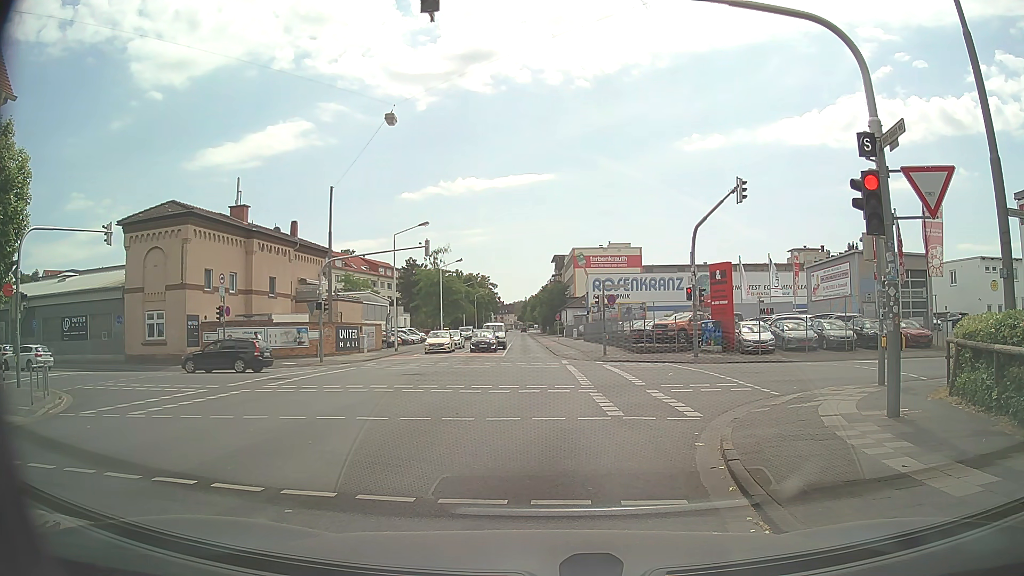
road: secondary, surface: asphalt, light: Day
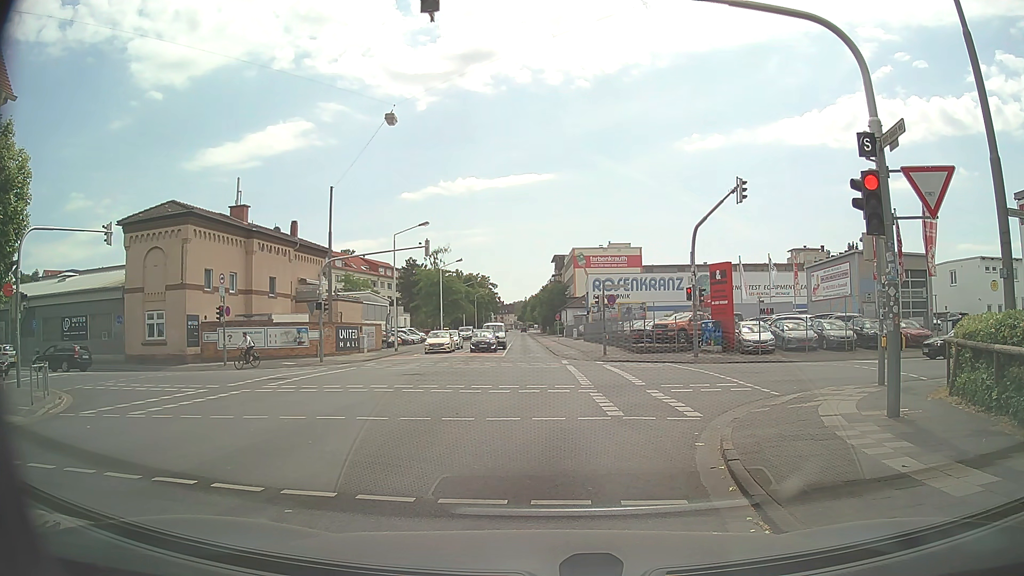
(0.0, 0.0) m; 0°
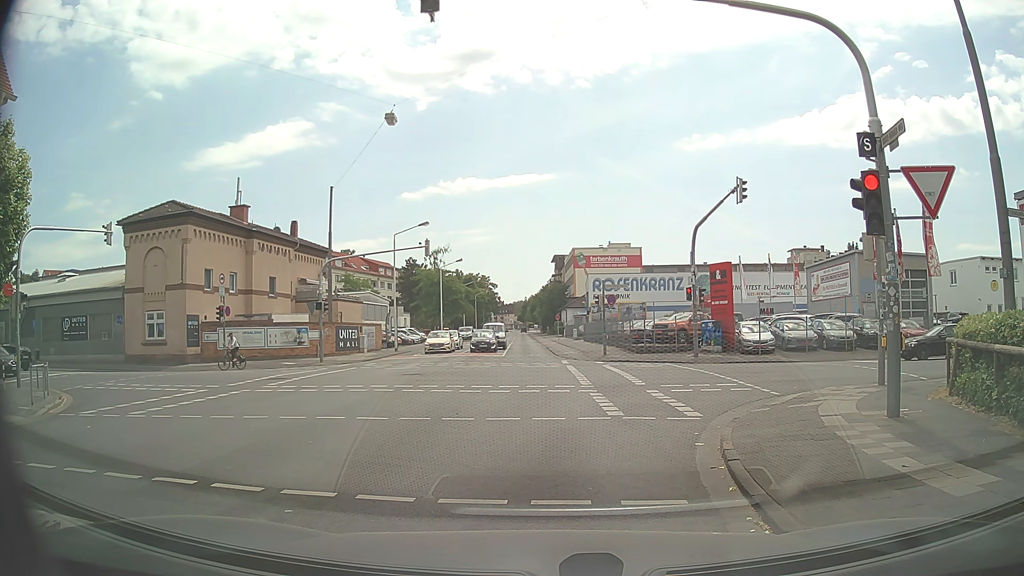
(0.0, 0.0) m; 0°
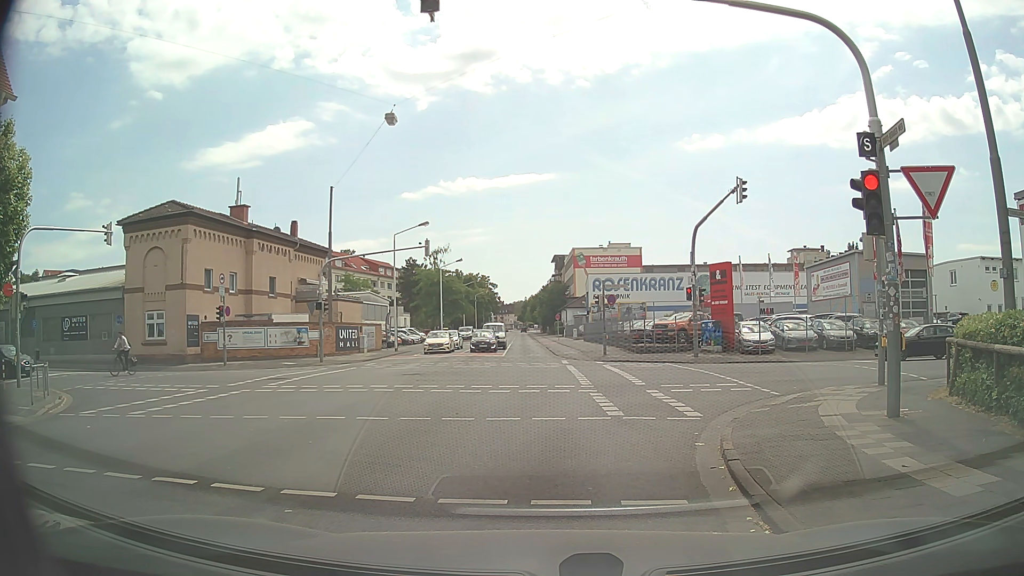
(0.0, 0.0) m; 0°
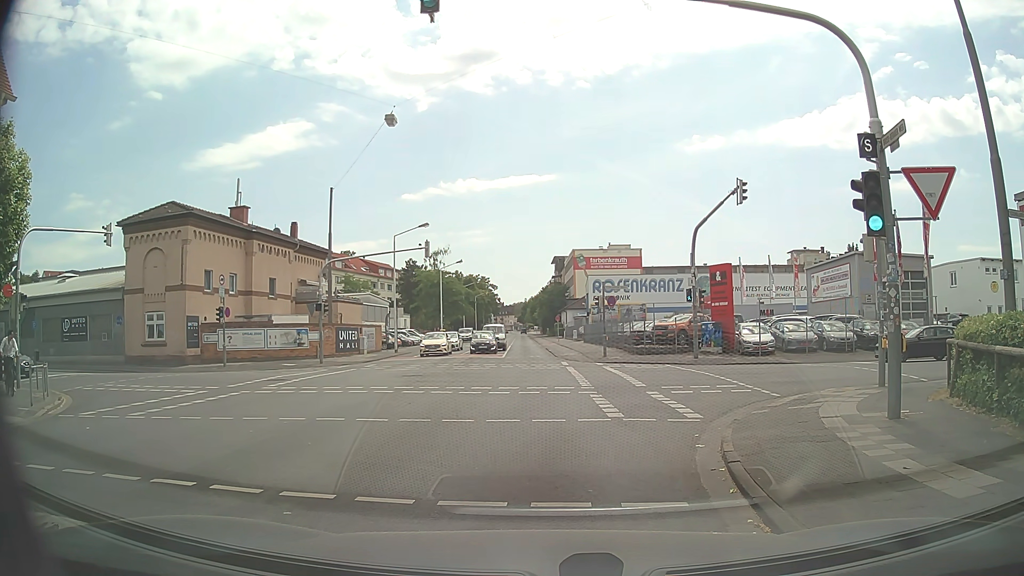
(0.0, 0.0) m; 0°
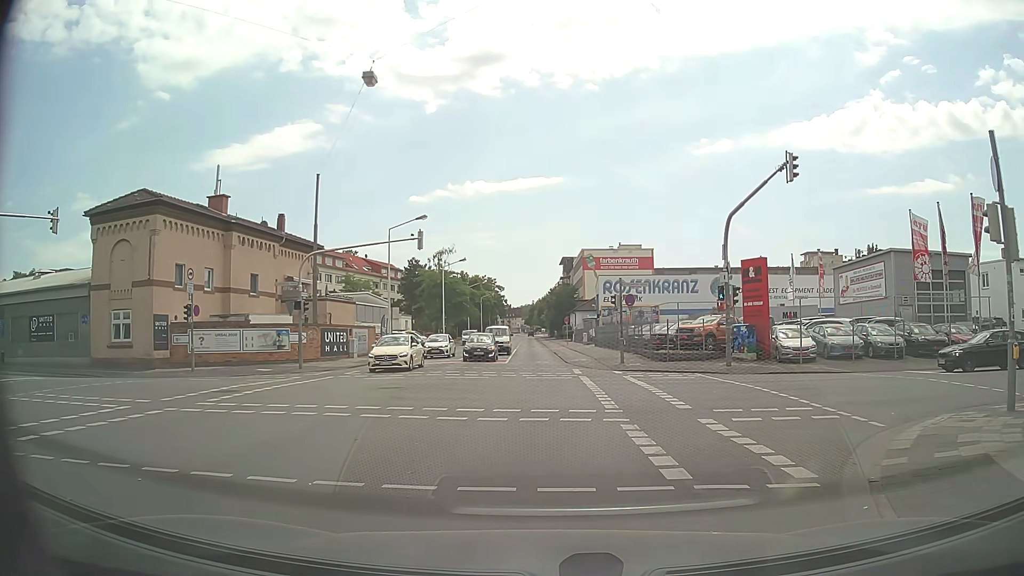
(+0.2, +4.7) m; +2°
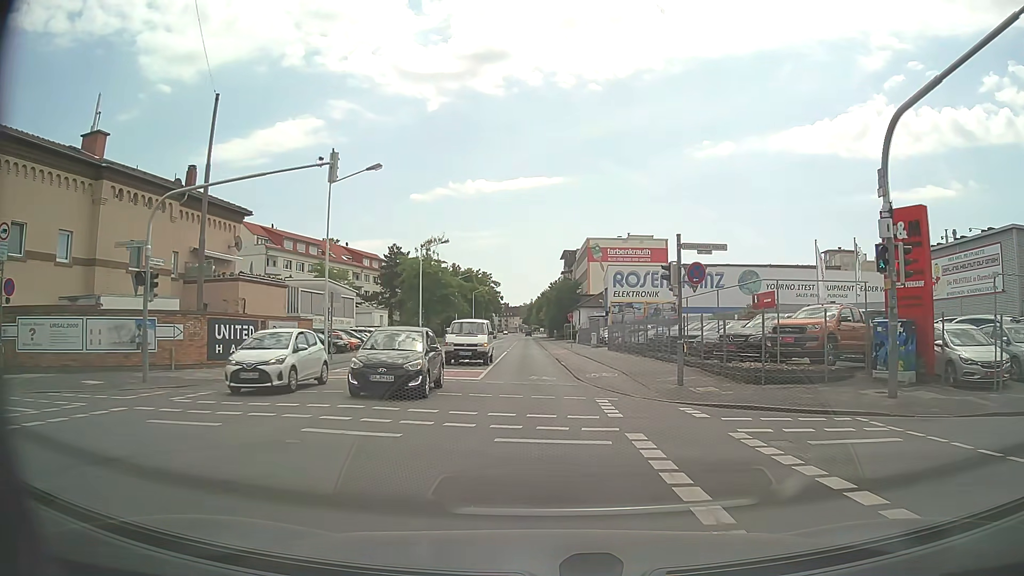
(+0.1, +14.1) m; +1°
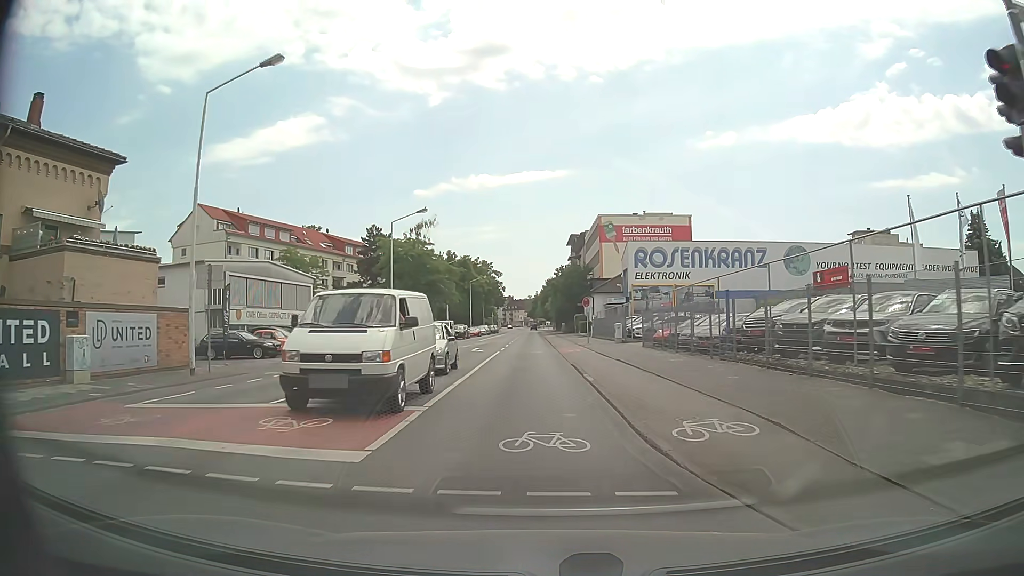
(-0.2, +14.2) m; -1°
(0, +10) (0, +20) (-1, +30) (-1, +40) (-1, +50) (-2, +60) (-2, +70) (-2, +80) (-2, +90) (-3, +100) m
